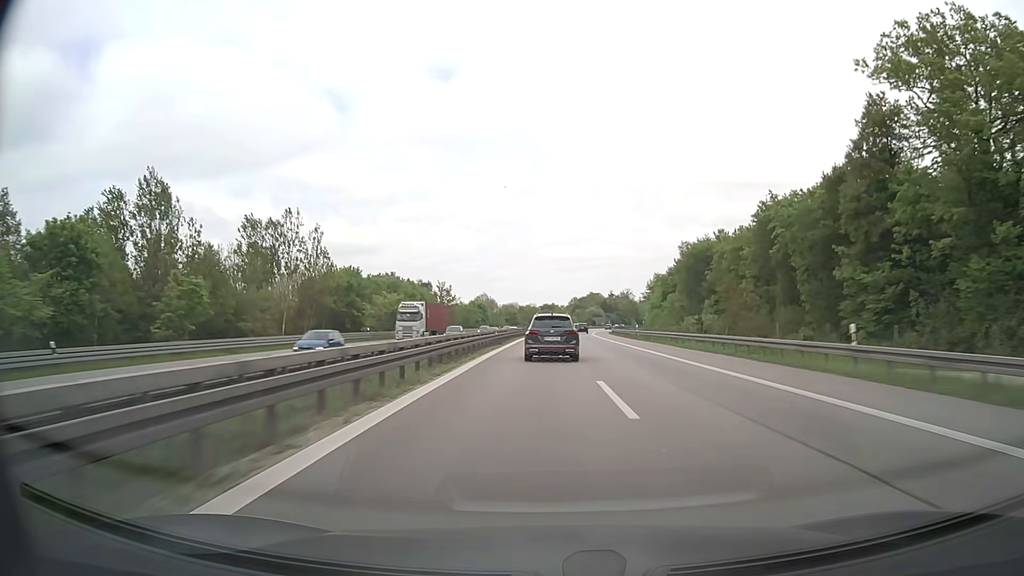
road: motorway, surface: asphalt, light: Day
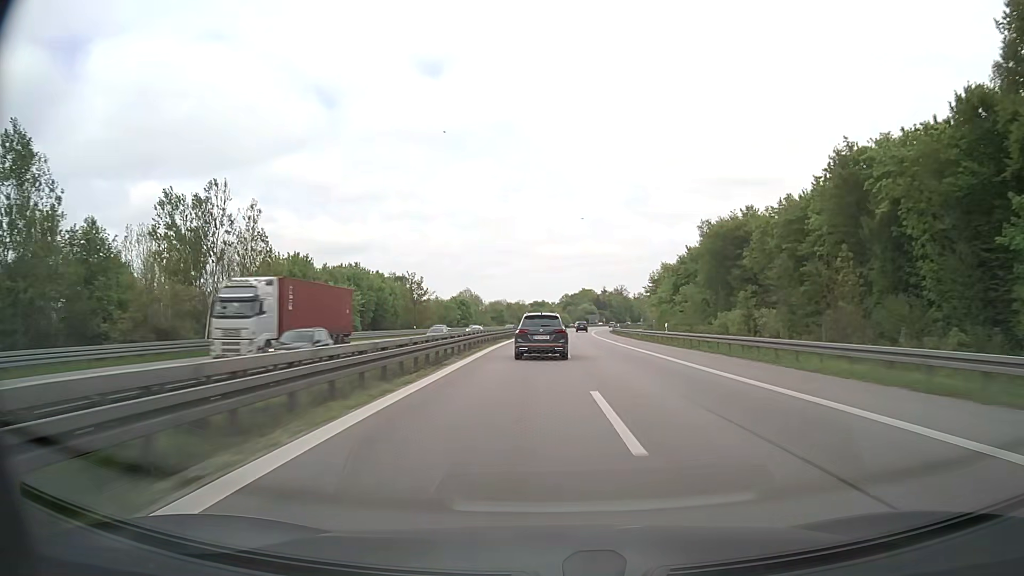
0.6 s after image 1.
(+0.1, +20.6) m; +1°
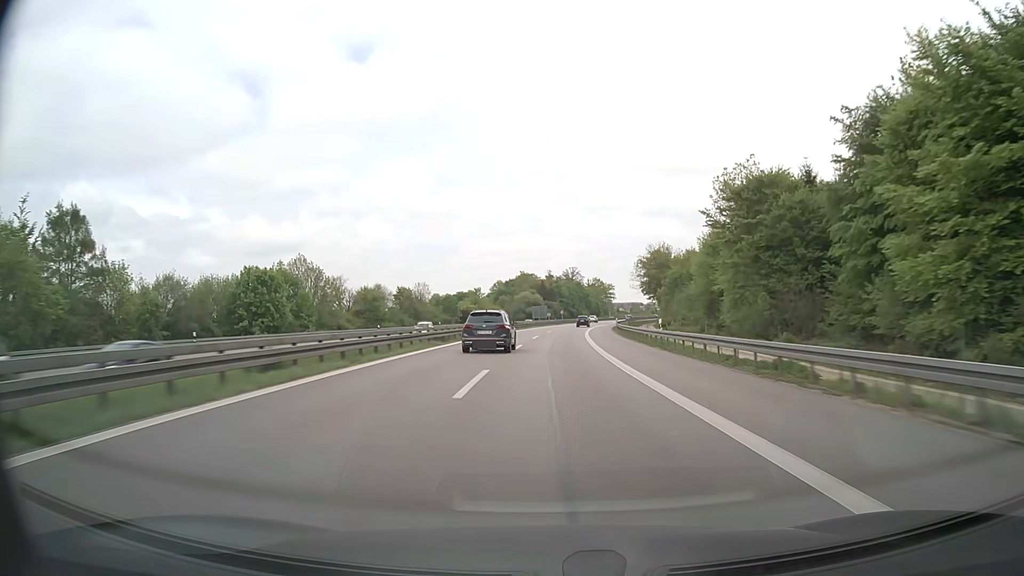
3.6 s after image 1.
(+4.7, +103.5) m; +5°
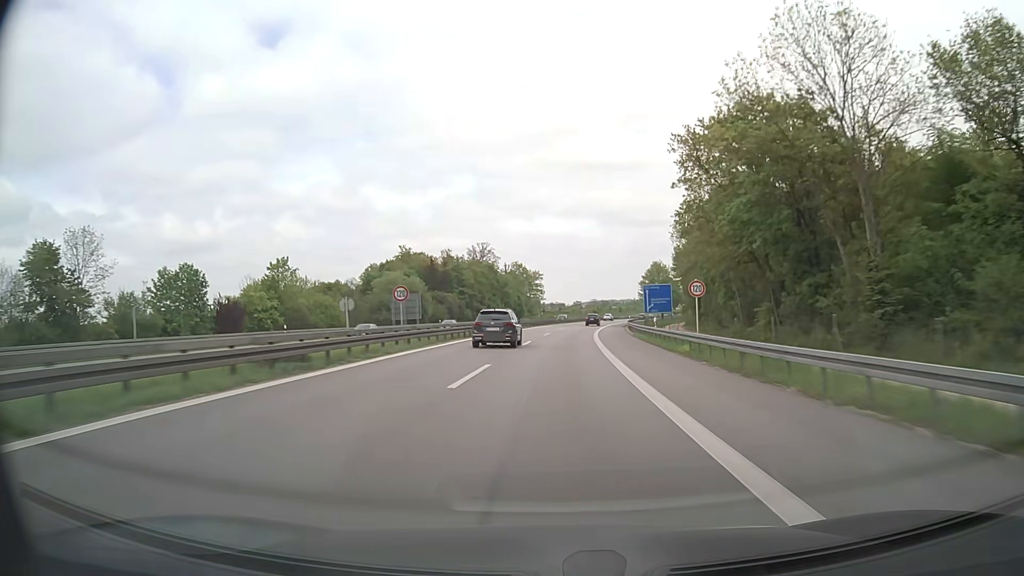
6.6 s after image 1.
(+5.9, +104.0) m; +7°
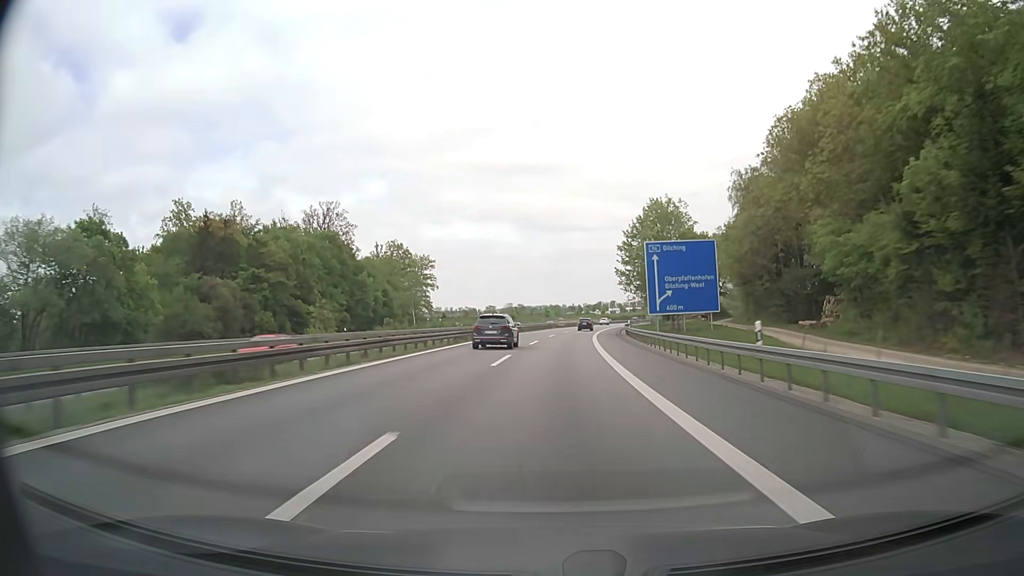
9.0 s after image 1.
(+5.2, +82.9) m; +7°
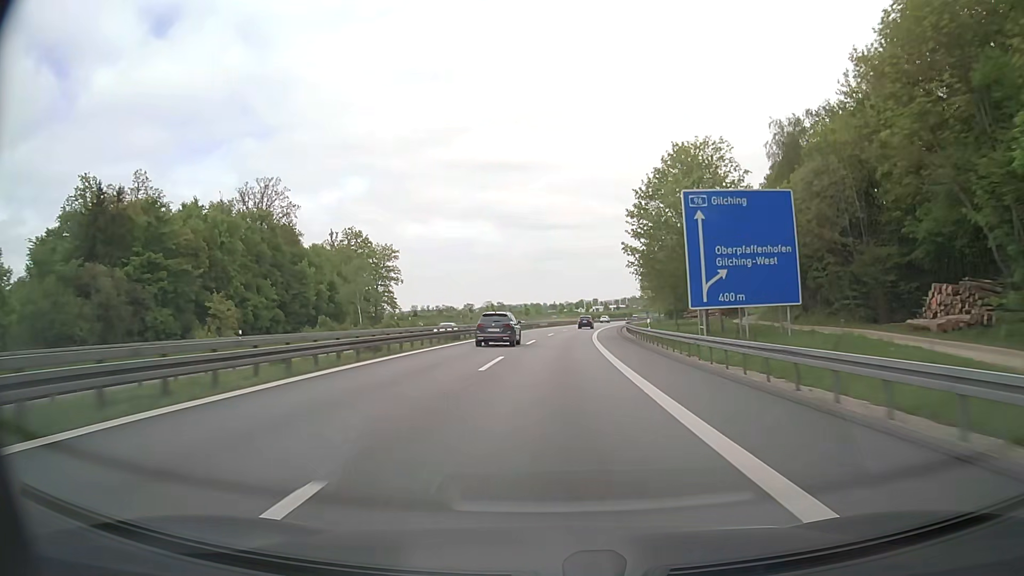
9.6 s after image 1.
(+0.2, +20.7) m; +1°
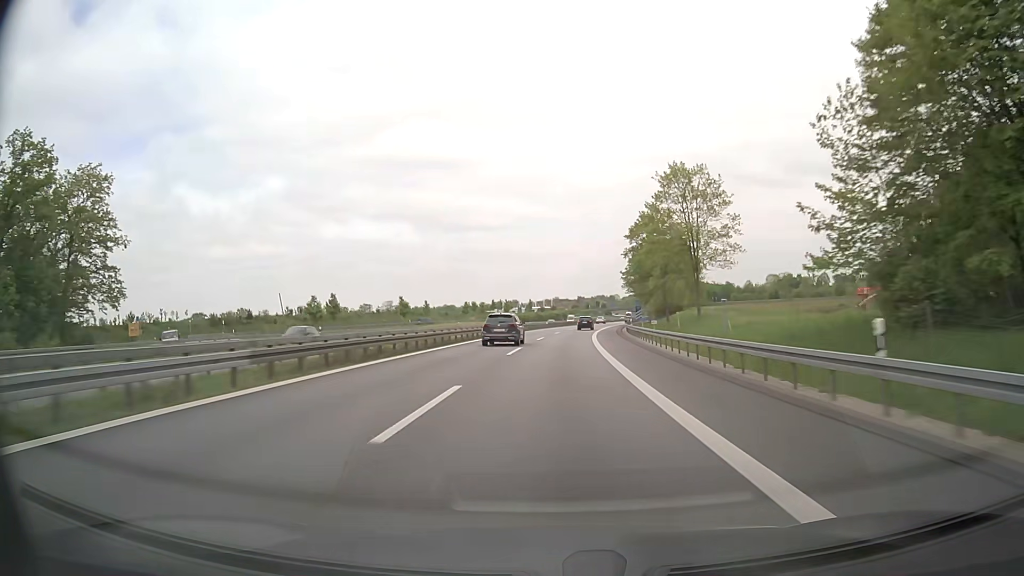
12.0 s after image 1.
(+4.8, +82.3) m; +7°
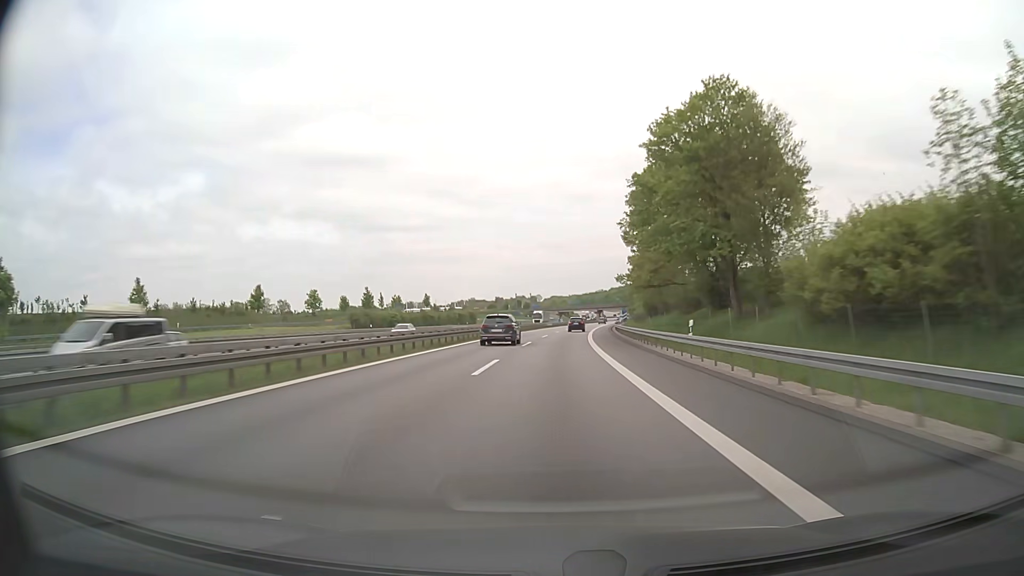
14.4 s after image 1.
(+4.7, +81.3) m; +7°
(0, +10) (0, +20) (0, +30) (+1, +40) (+1, +50) (+2, +60) (+3, +70) (+3, +80) (+4, +90) (+5, +100) m
